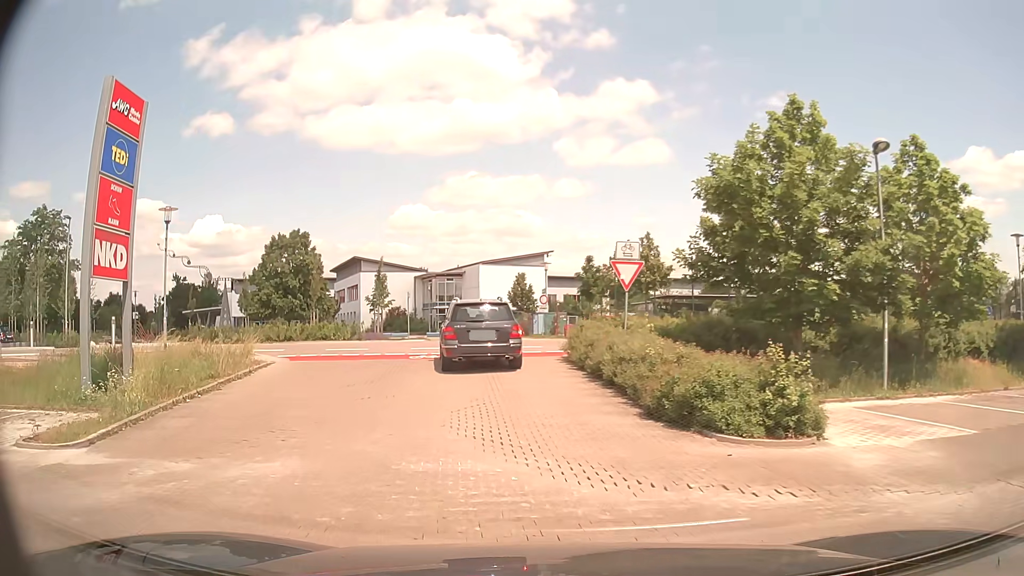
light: Day
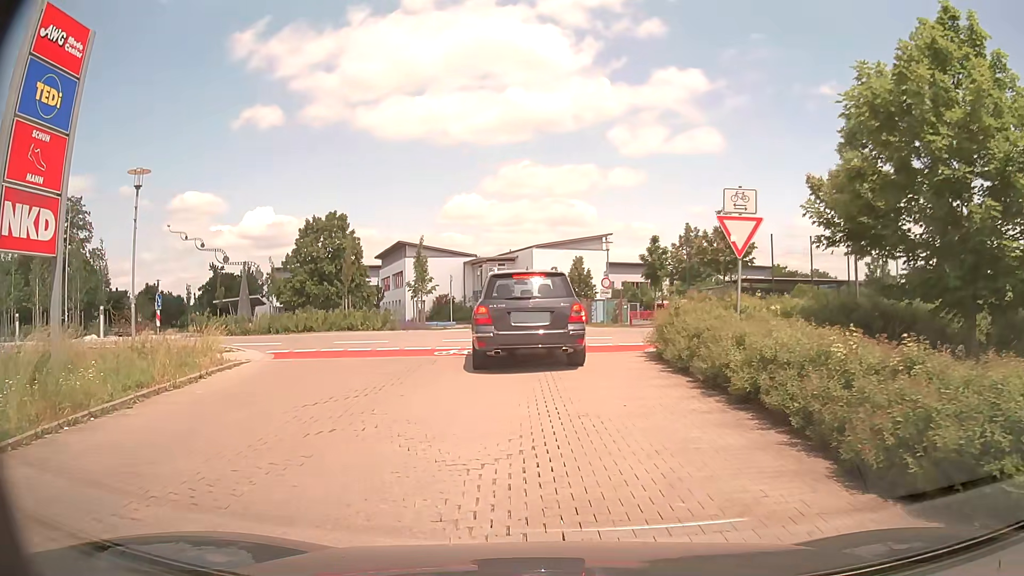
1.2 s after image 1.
(-0.3, +5.1) m; -4°
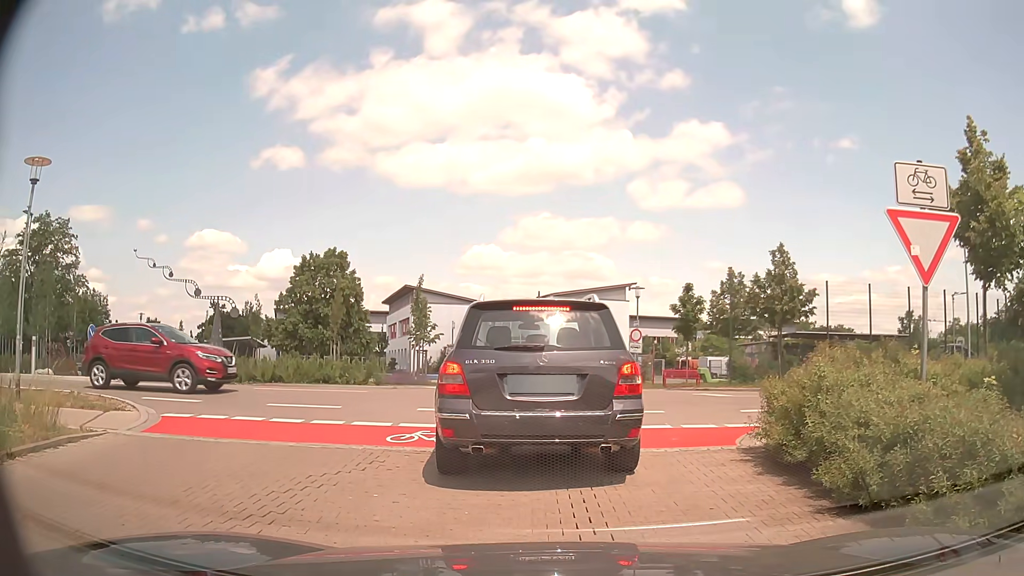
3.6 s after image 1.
(-0.2, +5.3) m; -4°
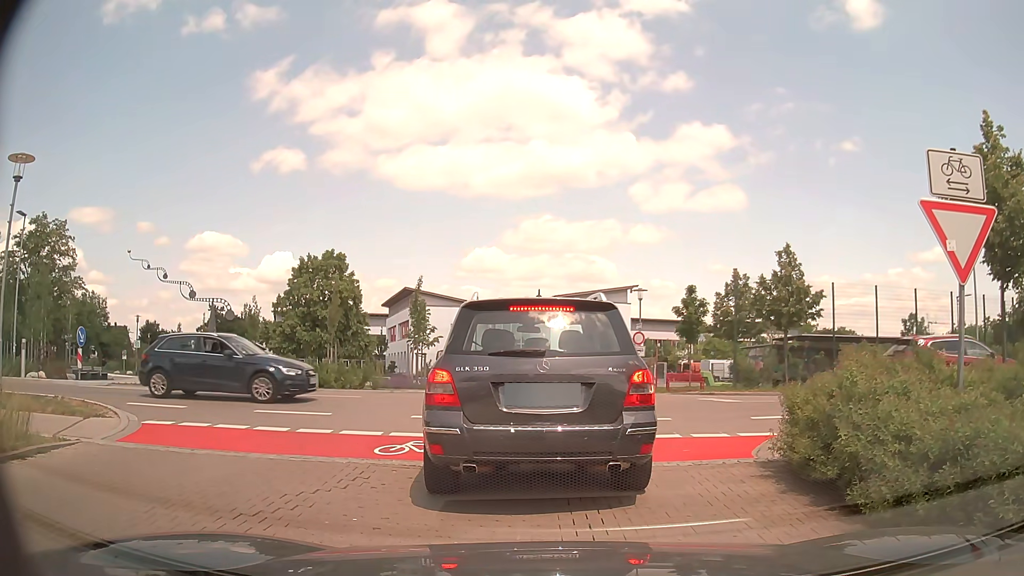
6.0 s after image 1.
(0.0, +0.6) m; 0°
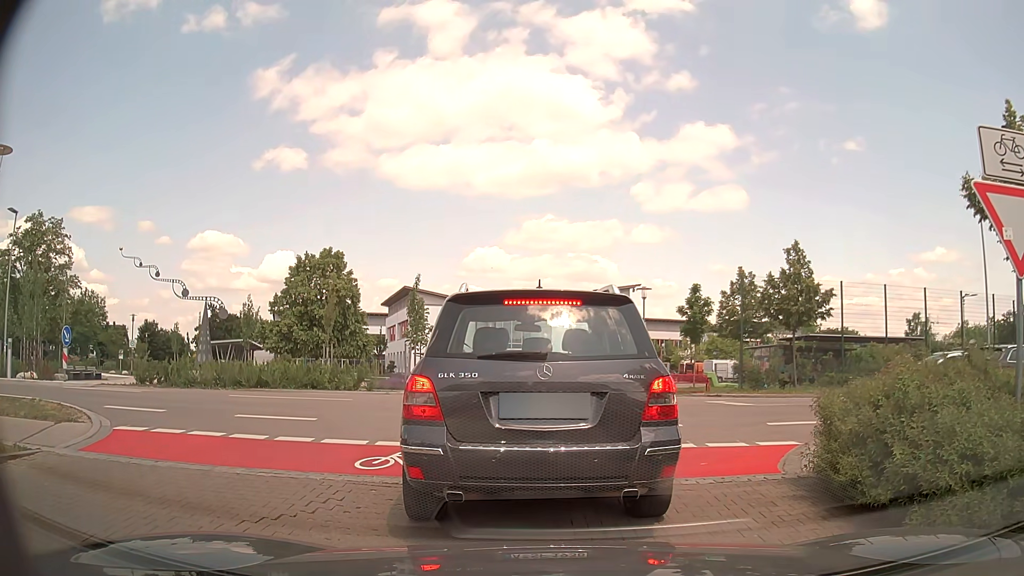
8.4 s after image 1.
(0.0, +0.9) m; 0°
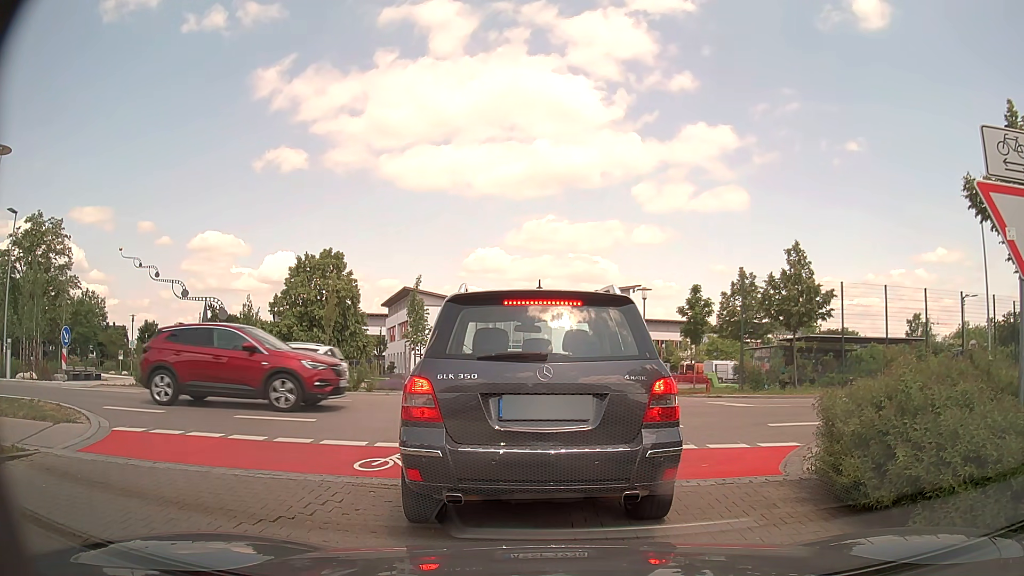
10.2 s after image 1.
(0.0, +0.1) m; 0°
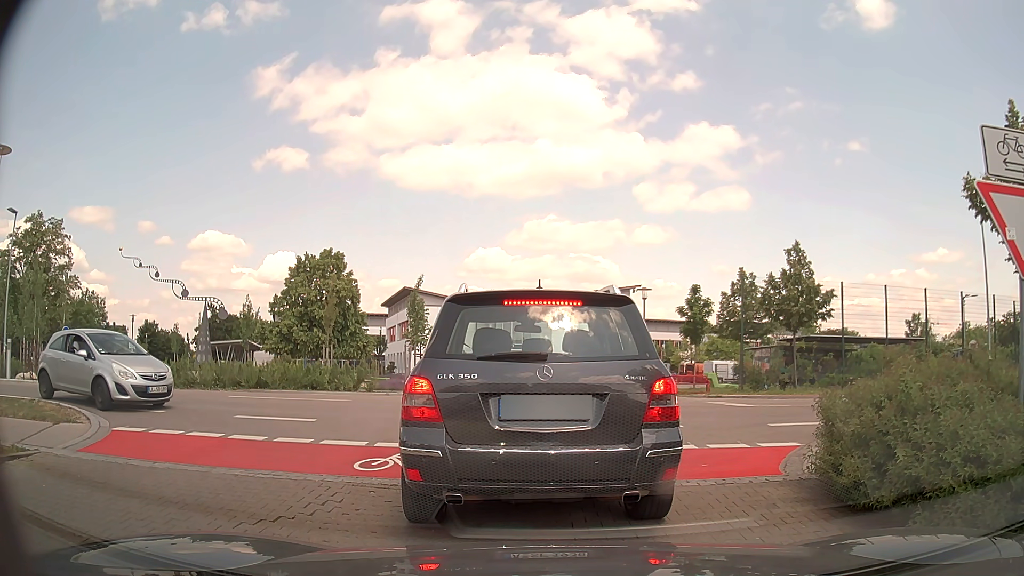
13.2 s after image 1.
(0.0, 0.0) m; 0°
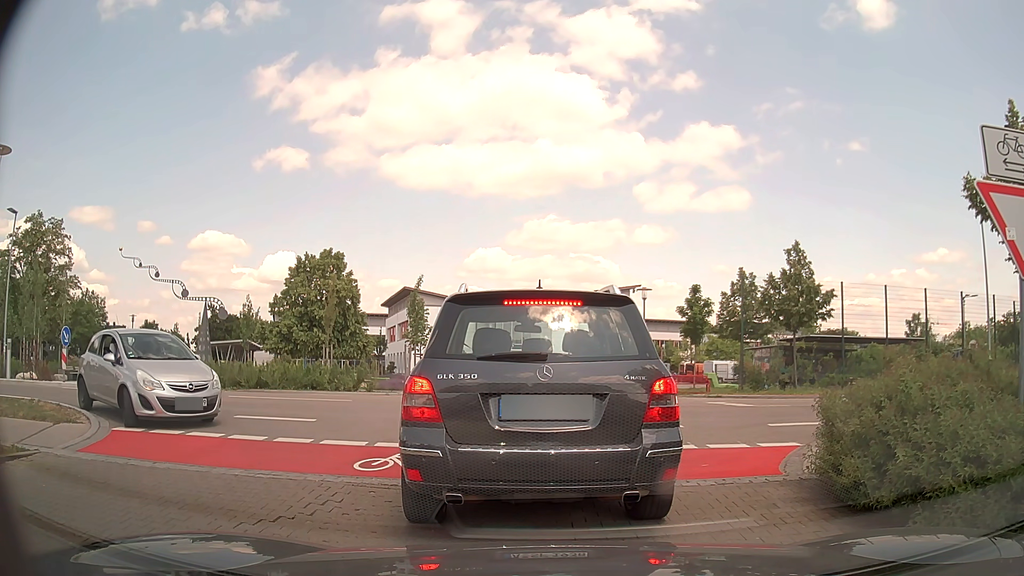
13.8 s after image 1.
(0.0, 0.0) m; 0°
(+1, +10) (+9, +15) (+19, +16) (+29, +15) (+39, +15) (+49, +15) (+59, +16) (+69, +16) (+79, +16) (+89, +16) m
